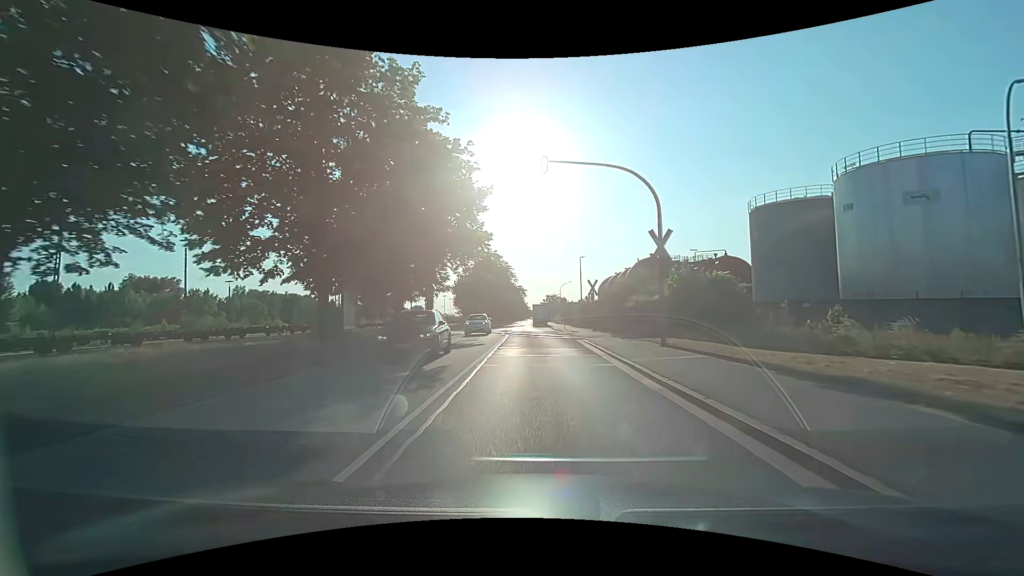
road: secondary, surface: asphalt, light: Day
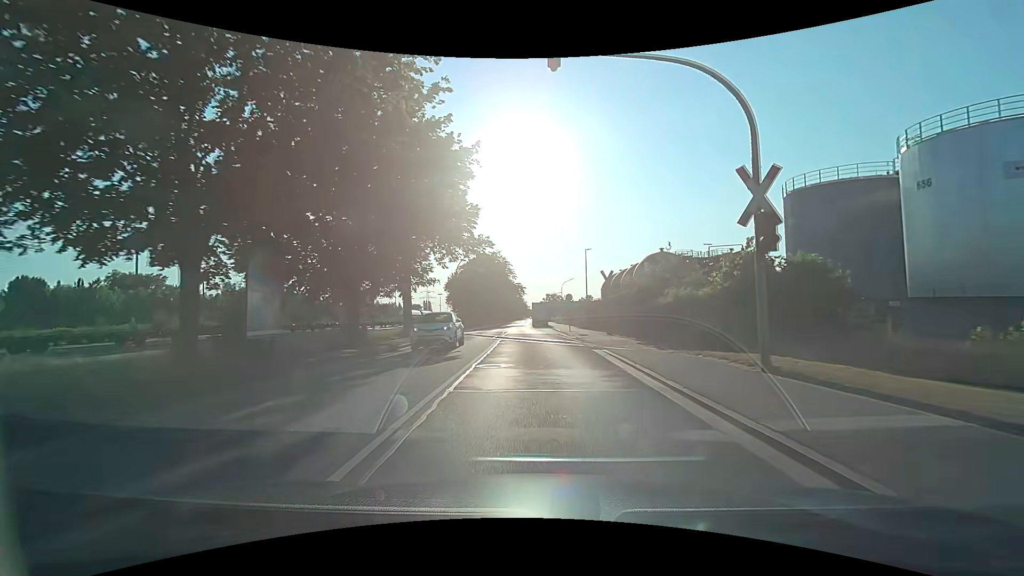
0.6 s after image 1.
(0.0, +7.6) m; 0°
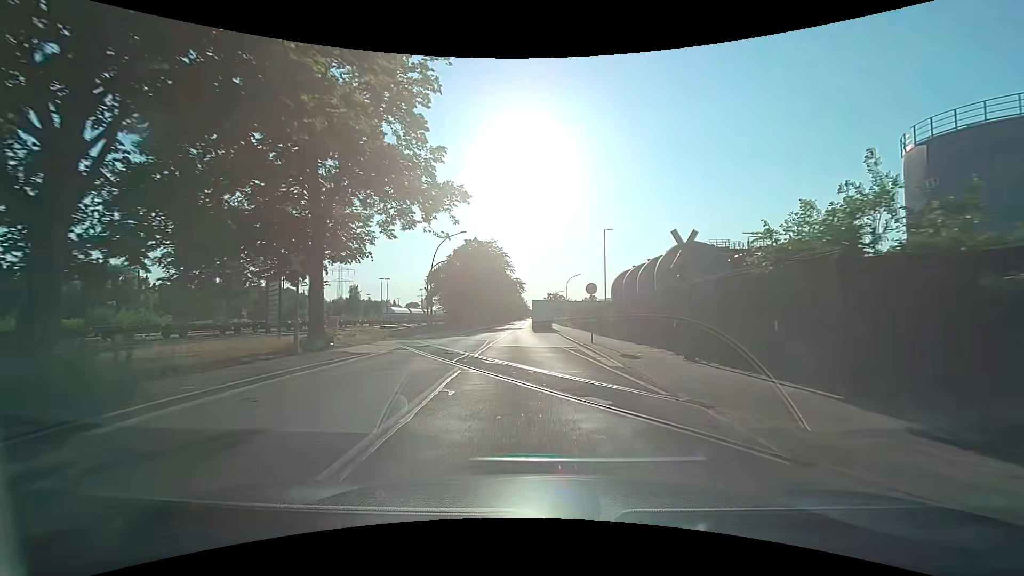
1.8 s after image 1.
(-0.2, +15.3) m; -1°
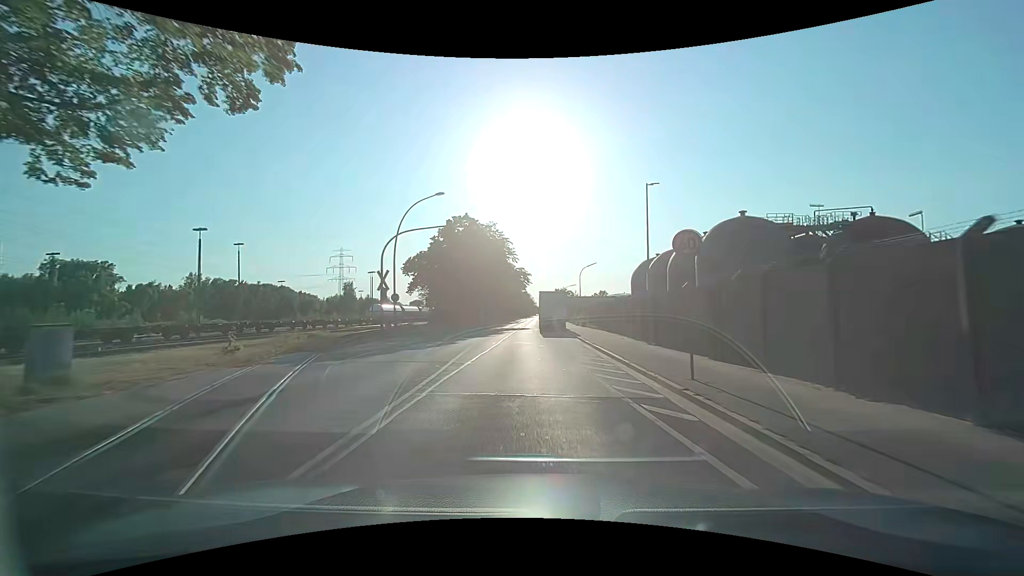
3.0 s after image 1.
(+0.1, +15.2) m; 0°
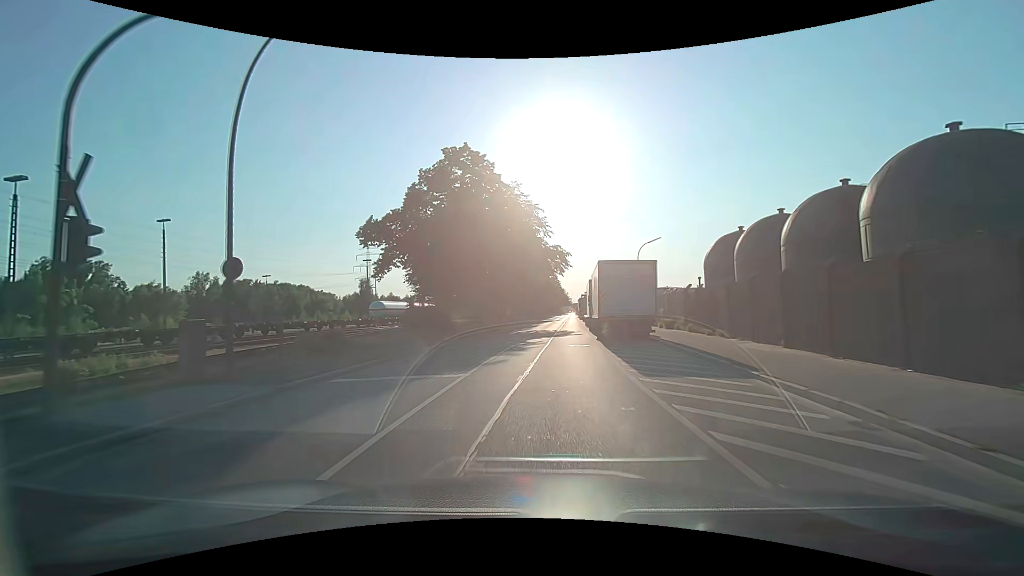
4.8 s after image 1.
(-1.0, +22.3) m; -5°
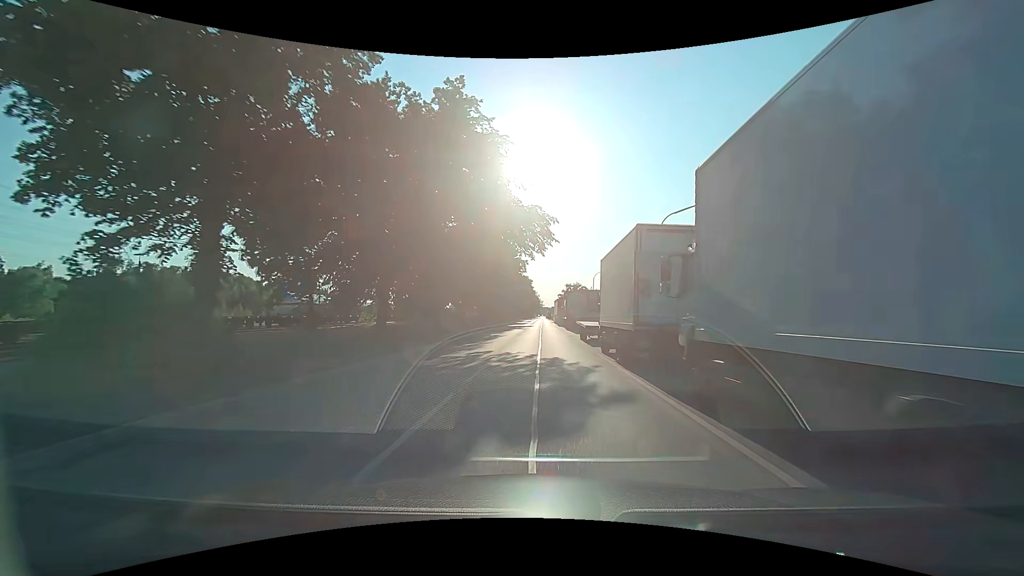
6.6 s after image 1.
(+0.6, +22.5) m; +4°
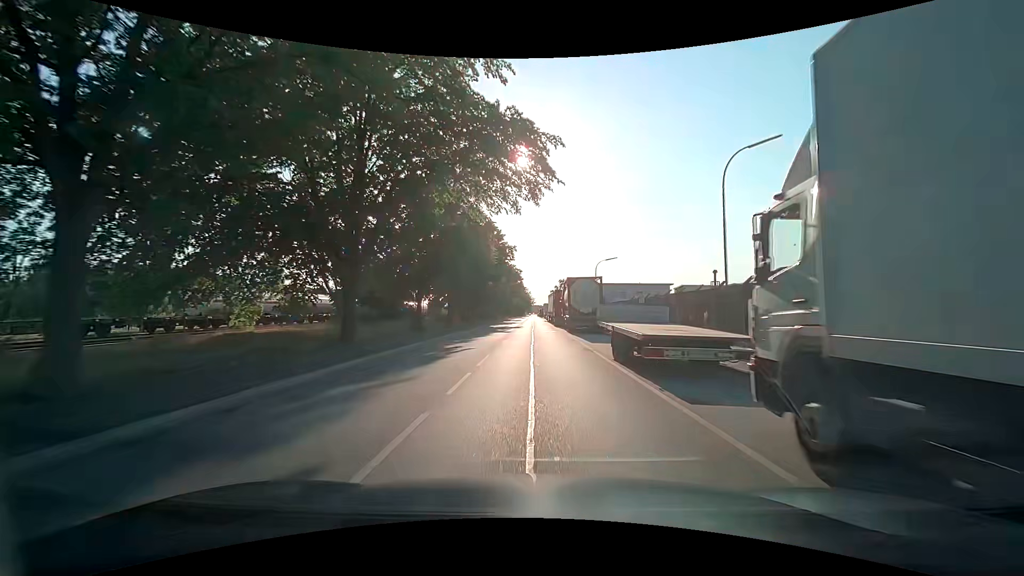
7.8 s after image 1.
(+0.1, +15.3) m; +1°
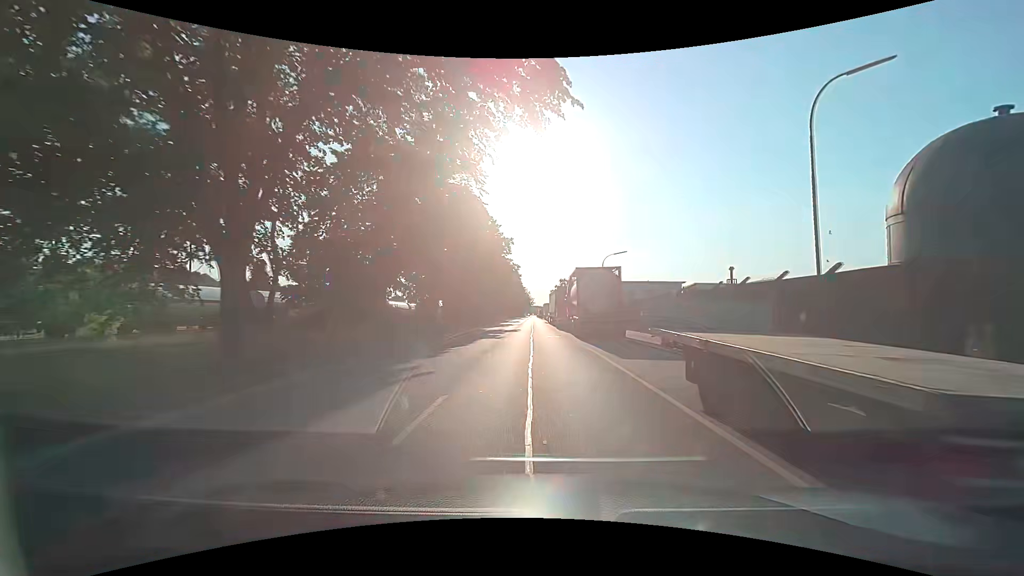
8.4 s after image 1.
(0.0, +7.8) m; 0°
(0, +10) (0, +20) (0, +30) (0, +40) (0, +50) (0, +60) (0, +70) (0, +80) (0, +90) (0, +100) m
